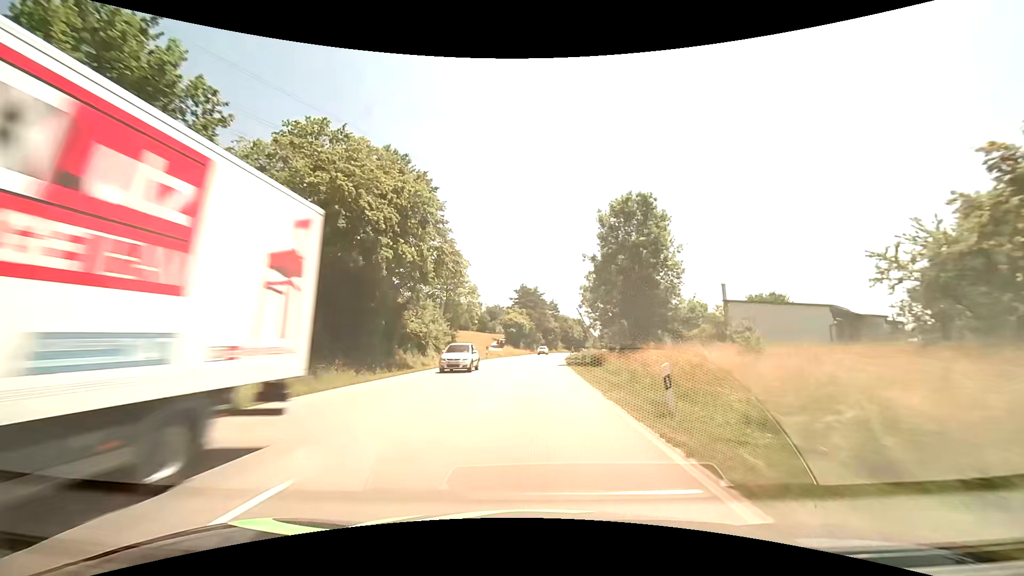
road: primary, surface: asphalt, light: Day
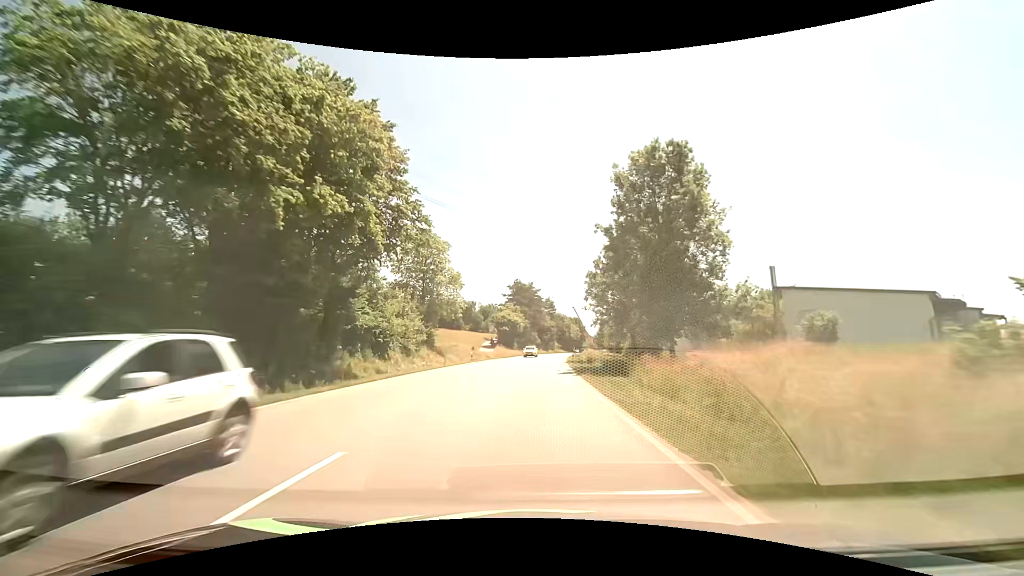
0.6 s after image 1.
(+0.1, +10.5) m; +1°
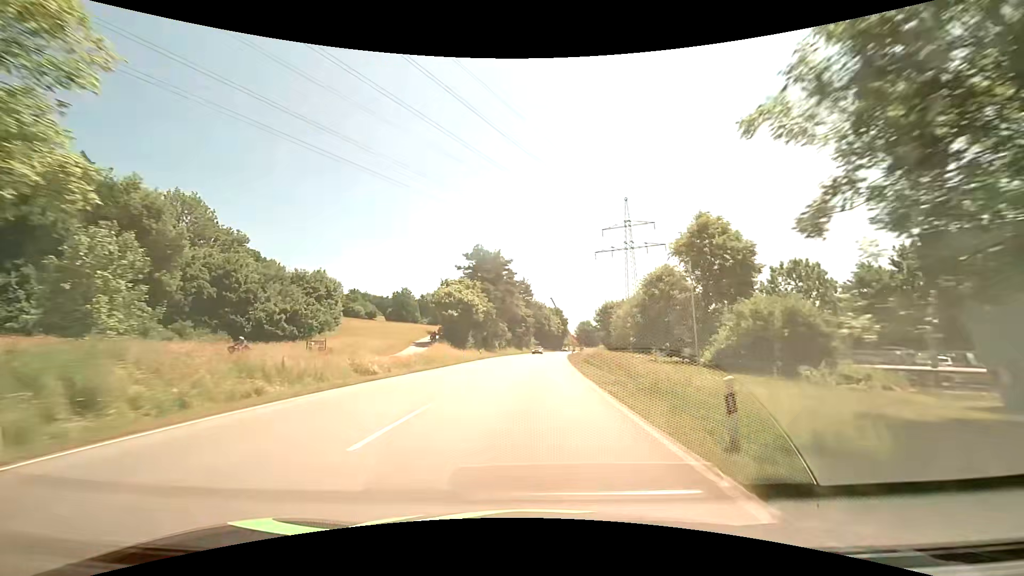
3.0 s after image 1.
(+0.8, +43.0) m; +3°
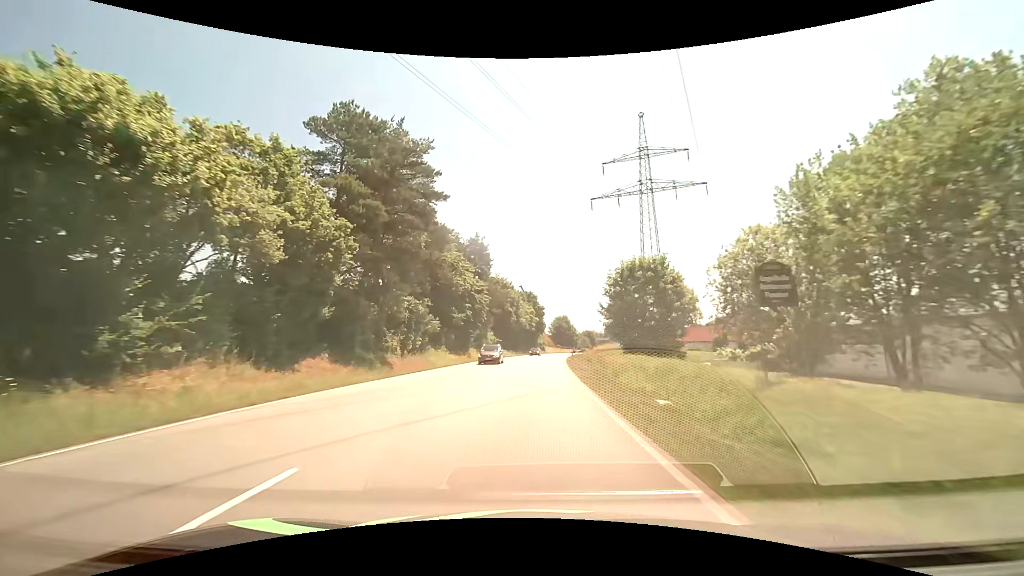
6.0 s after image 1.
(+1.9, +53.4) m; +3°
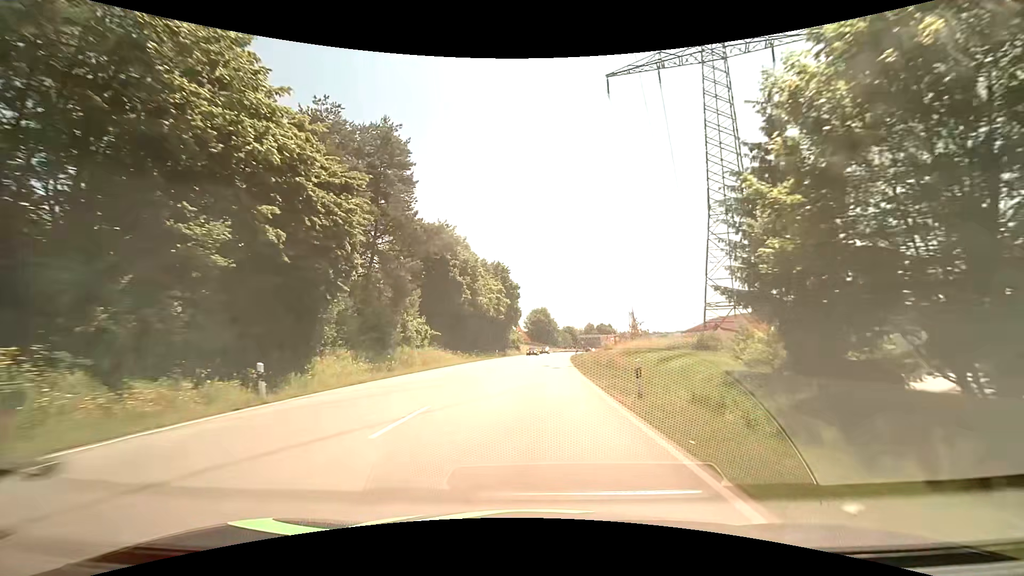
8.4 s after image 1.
(+0.9, +41.8) m; +3°
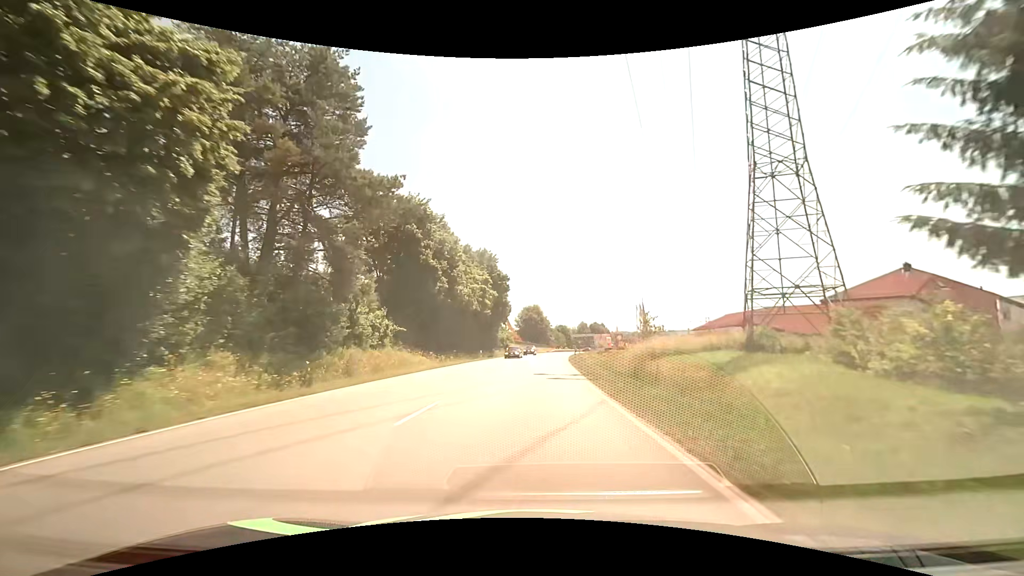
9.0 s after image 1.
(+0.1, +10.5) m; +1°
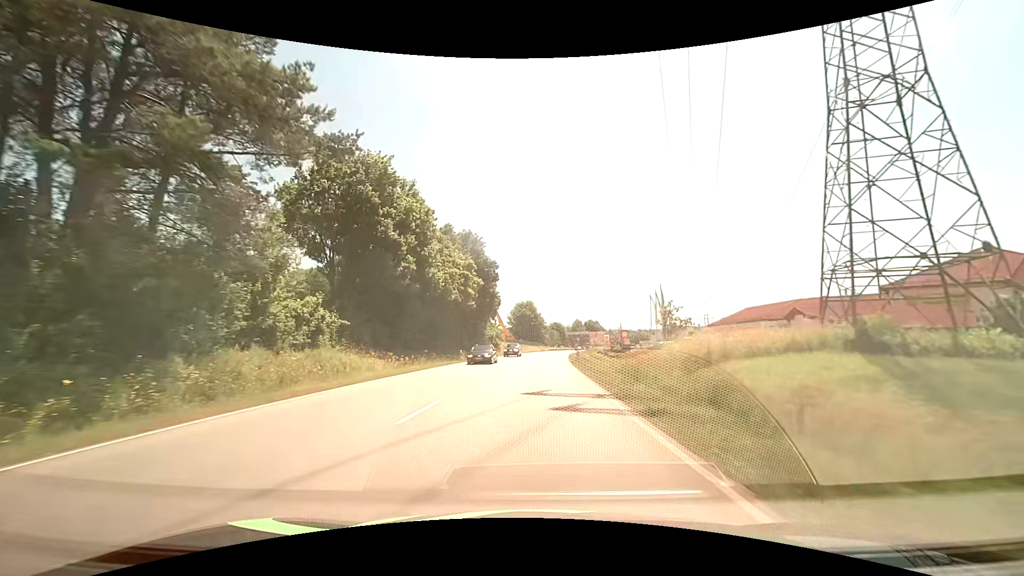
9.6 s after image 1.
(+0.1, +10.6) m; +1°
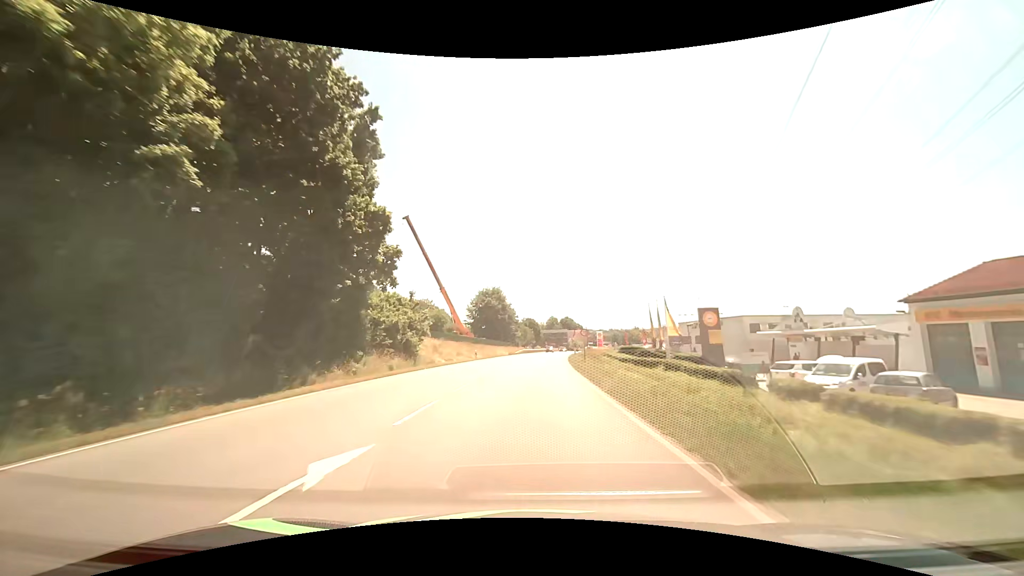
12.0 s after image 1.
(+1.2, +42.7) m; +3°
(0, +10) (0, +20) (0, +30) (+1, +40) (+1, +50) (+2, +60) (+3, +70) (+4, +80) (+5, +90) (+6, +100) m
